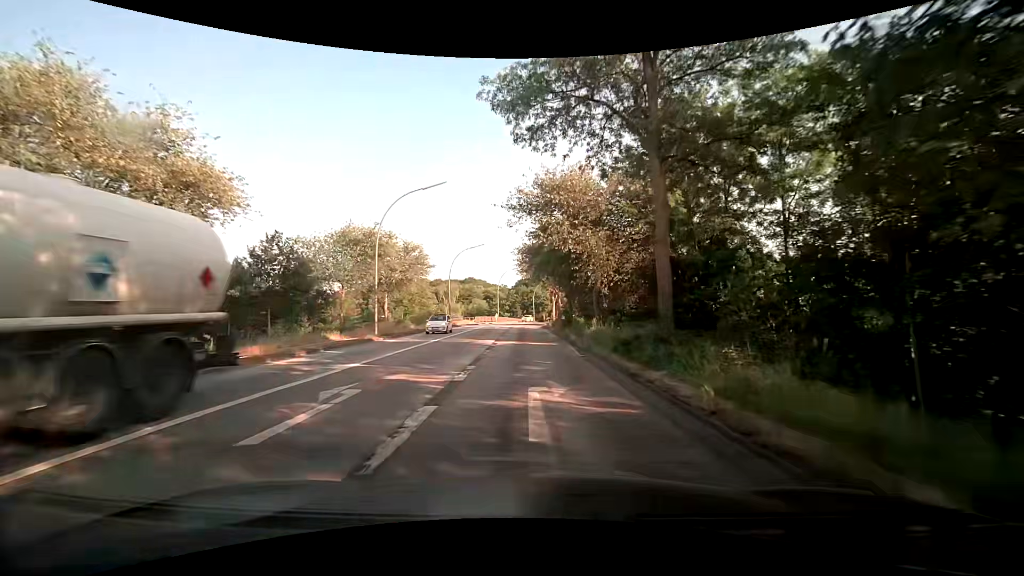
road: secondary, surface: asphalt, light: Day
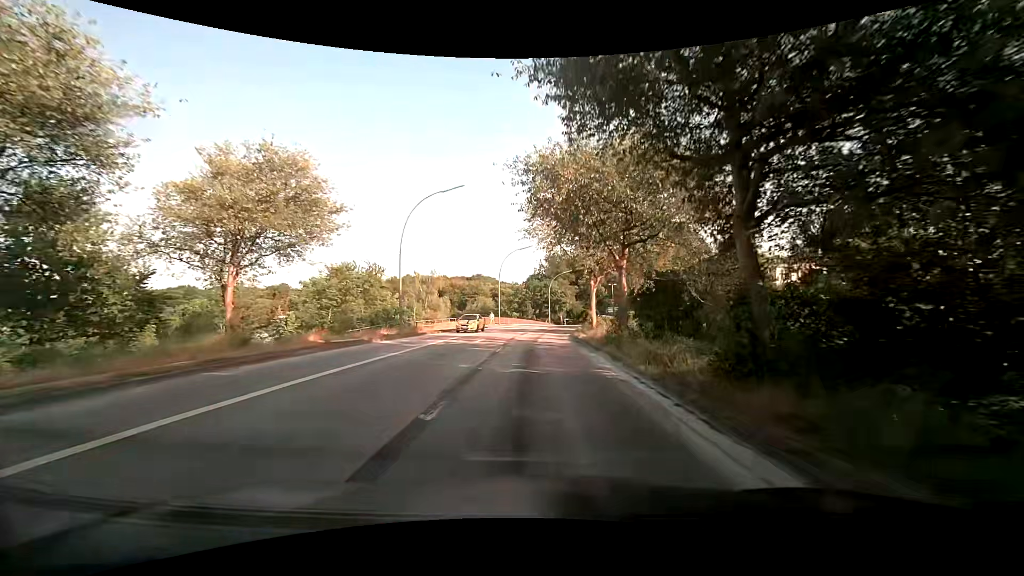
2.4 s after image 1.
(-0.4, +28.4) m; -1°
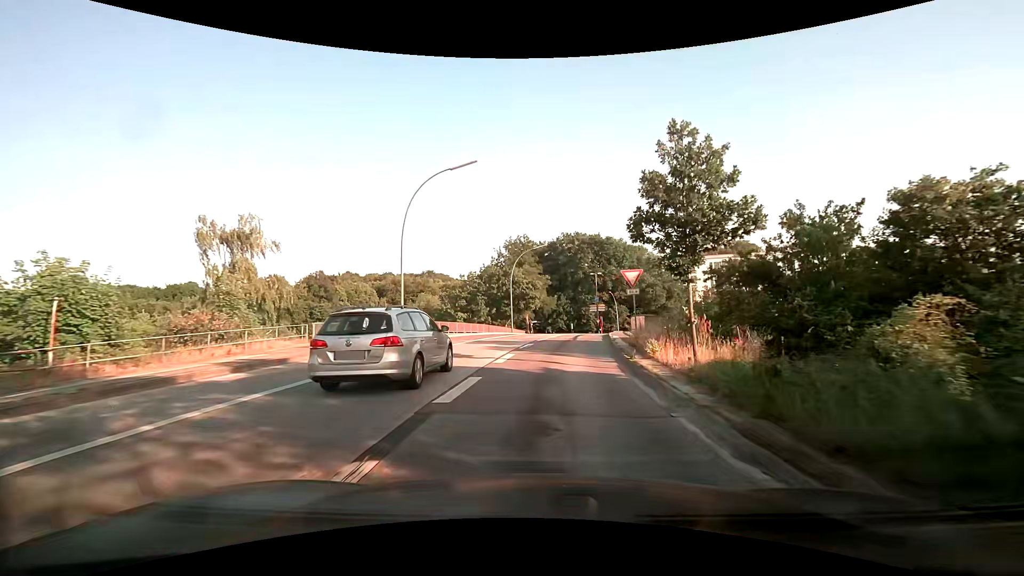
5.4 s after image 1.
(+0.7, +34.8) m; +4°
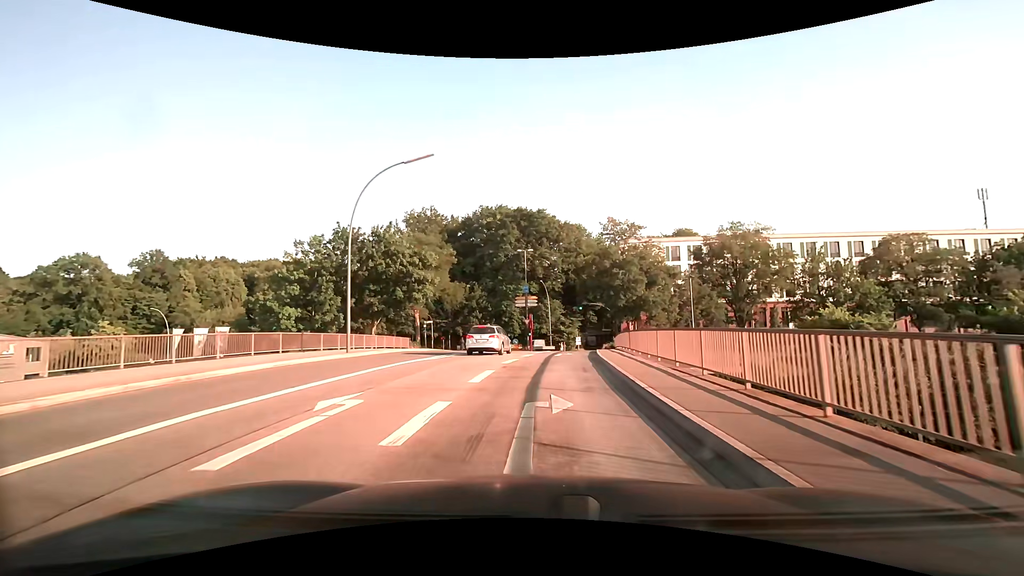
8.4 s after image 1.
(+2.6, +31.6) m; +9°
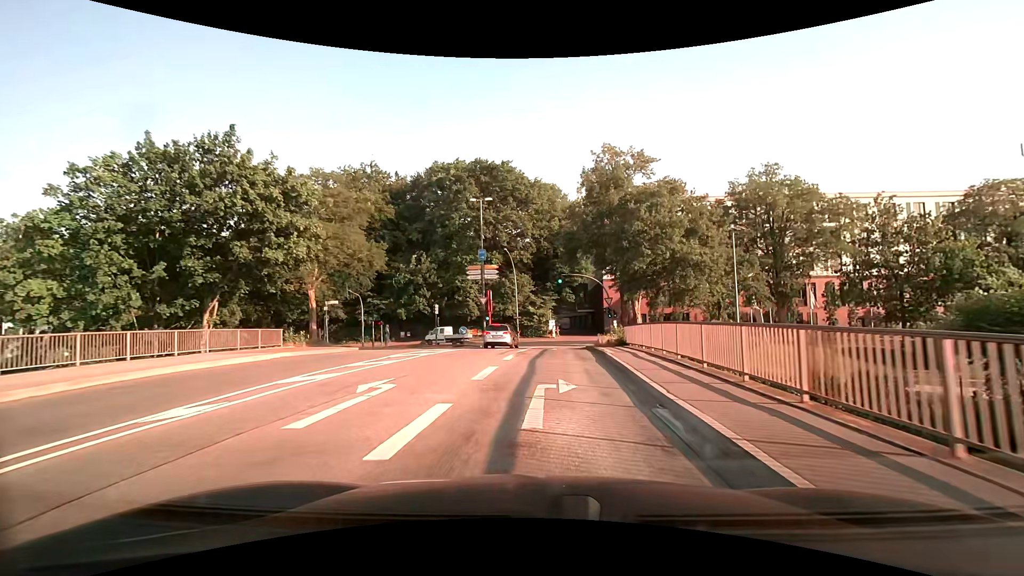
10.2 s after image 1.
(+0.7, +18.4) m; +4°
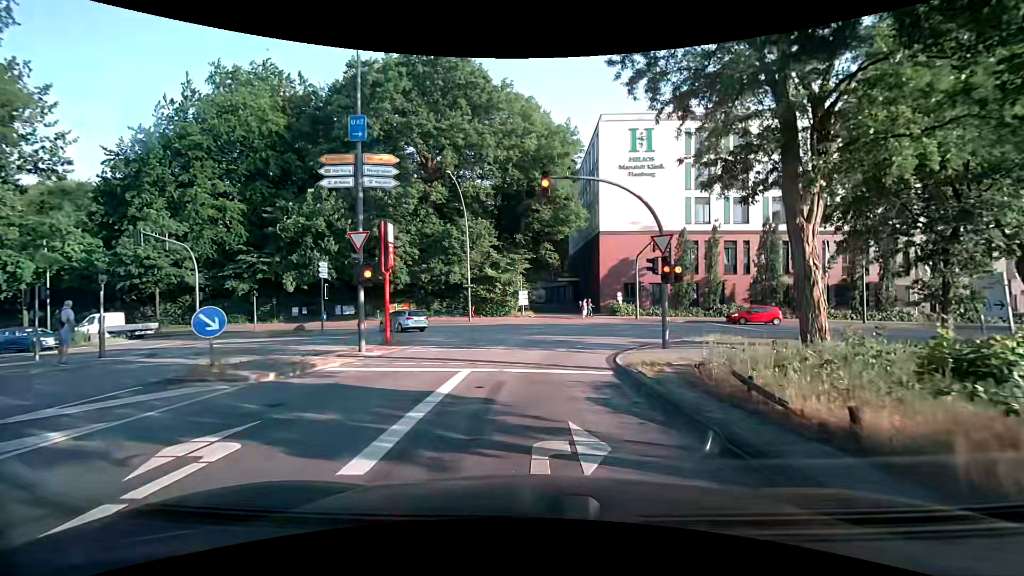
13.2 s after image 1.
(+0.8, +24.4) m; +3°
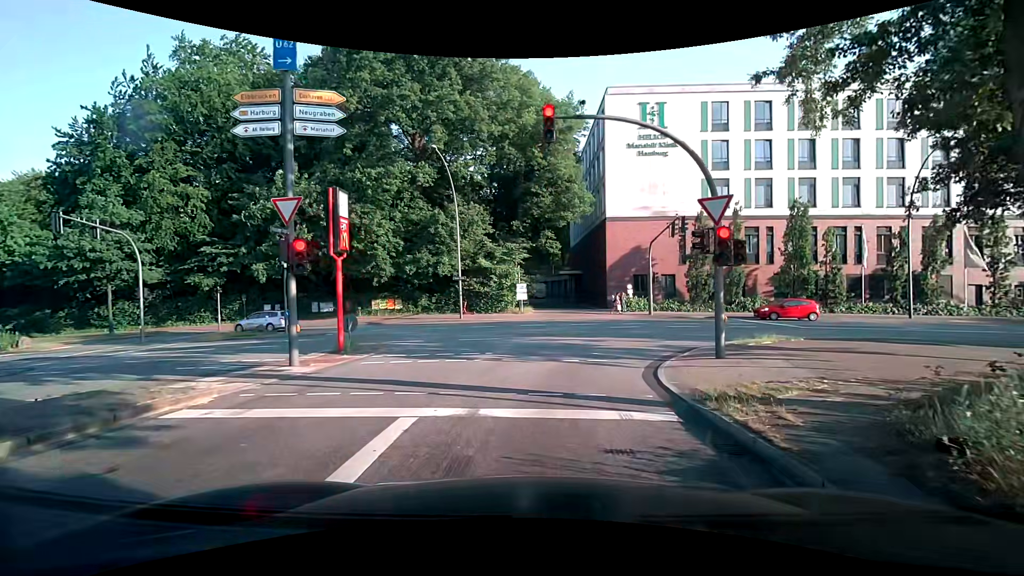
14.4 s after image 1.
(0.0, +4.8) m; +2°
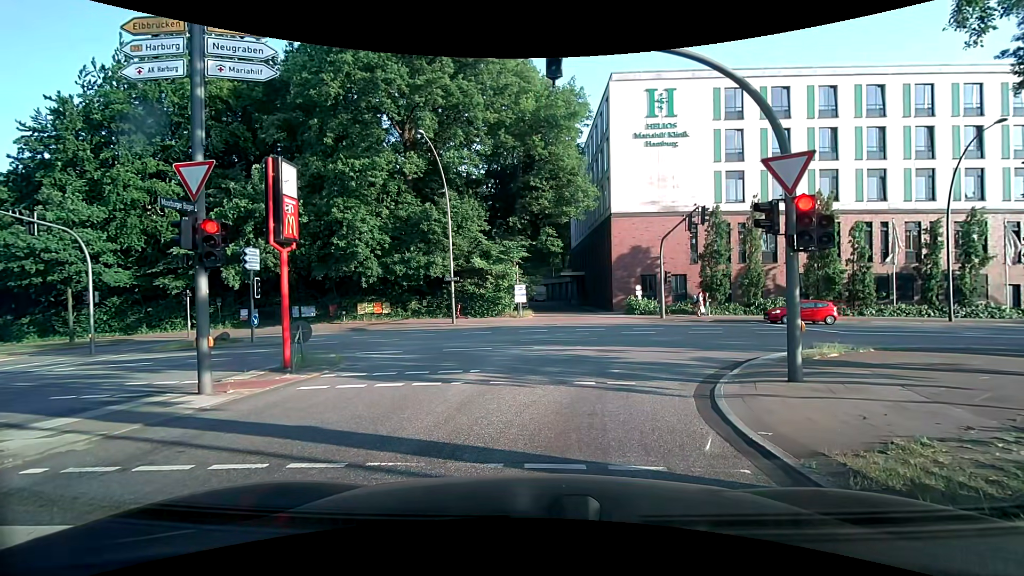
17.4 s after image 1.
(0.0, +3.3) m; +1°
